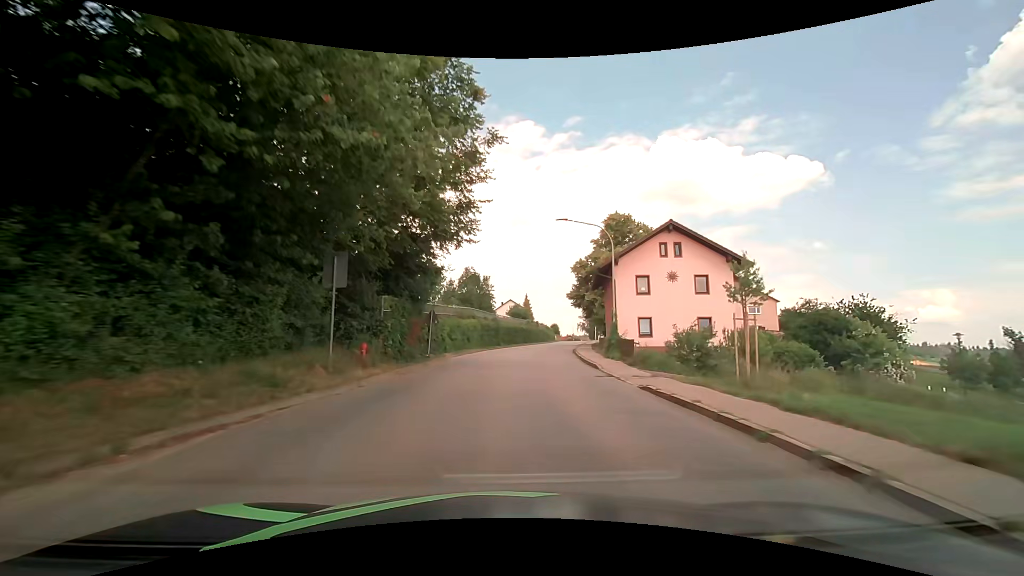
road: tertiary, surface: asphalt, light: Day
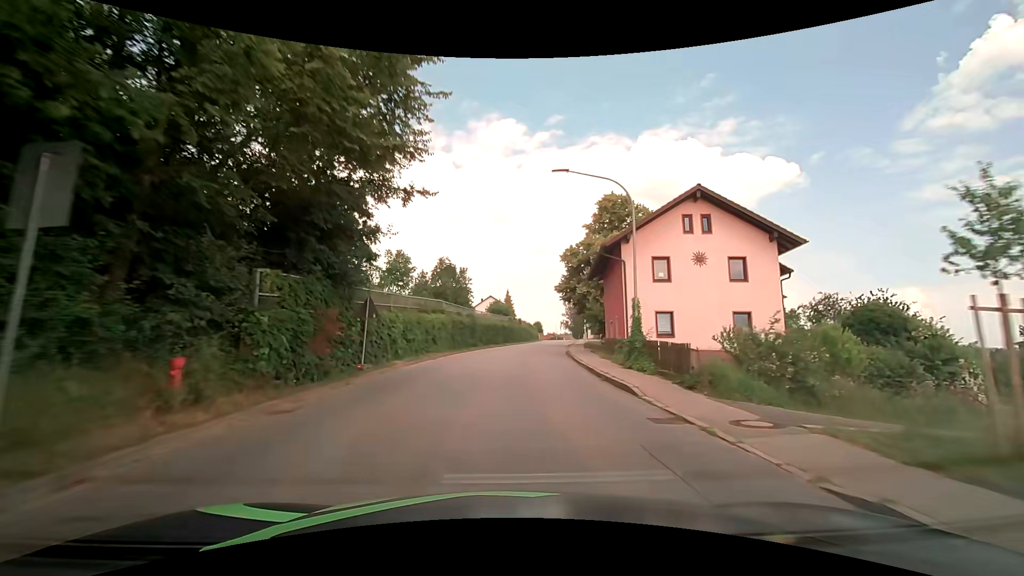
(+0.2, +8.0) m; +3°
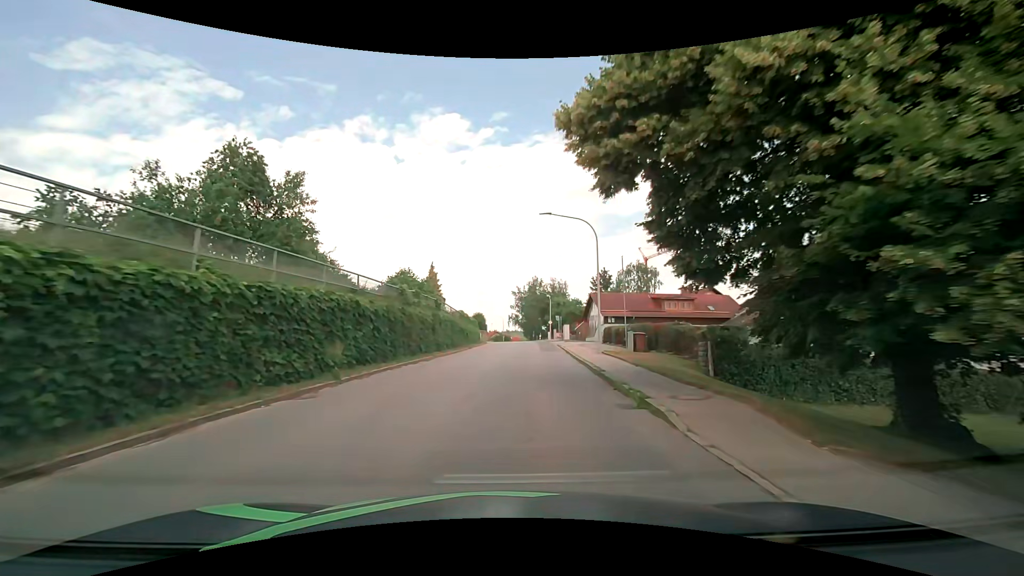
(+1.8, +39.9) m; +5°
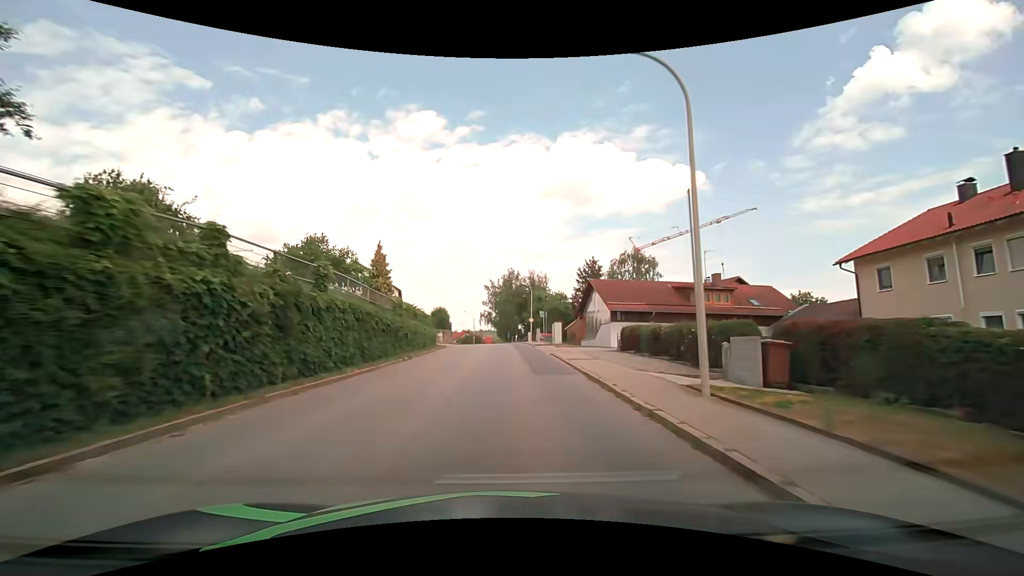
(+0.5, +15.9) m; +3°
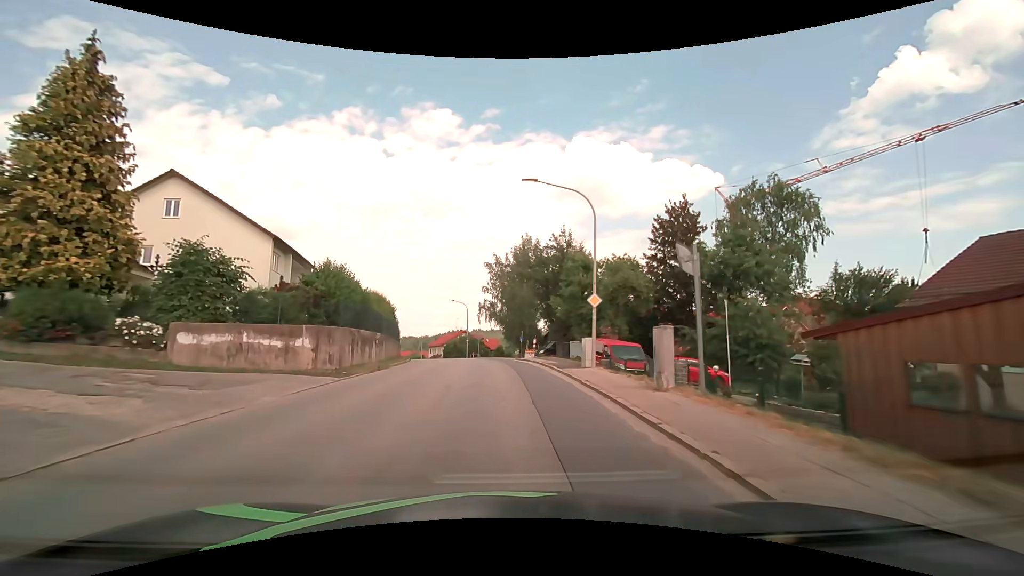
(+0.4, +39.6) m; -1°
(0, +10) (0, +20) (-1, +30) (-2, +40) (-4, +50) (-6, +60) (-8, +69) (-11, +79) (-14, +89) (-17, +98) m
